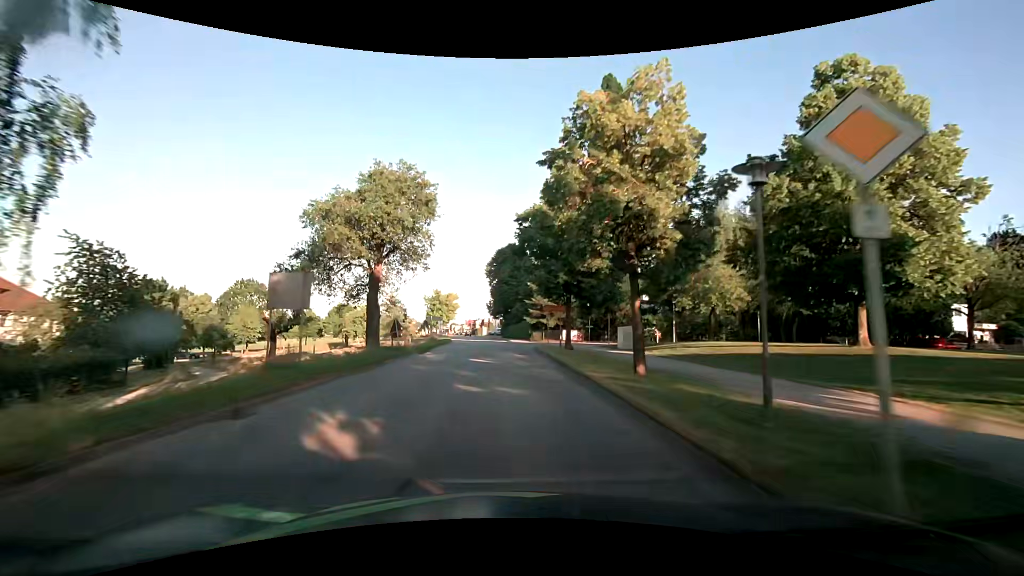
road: secondary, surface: asphalt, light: Day
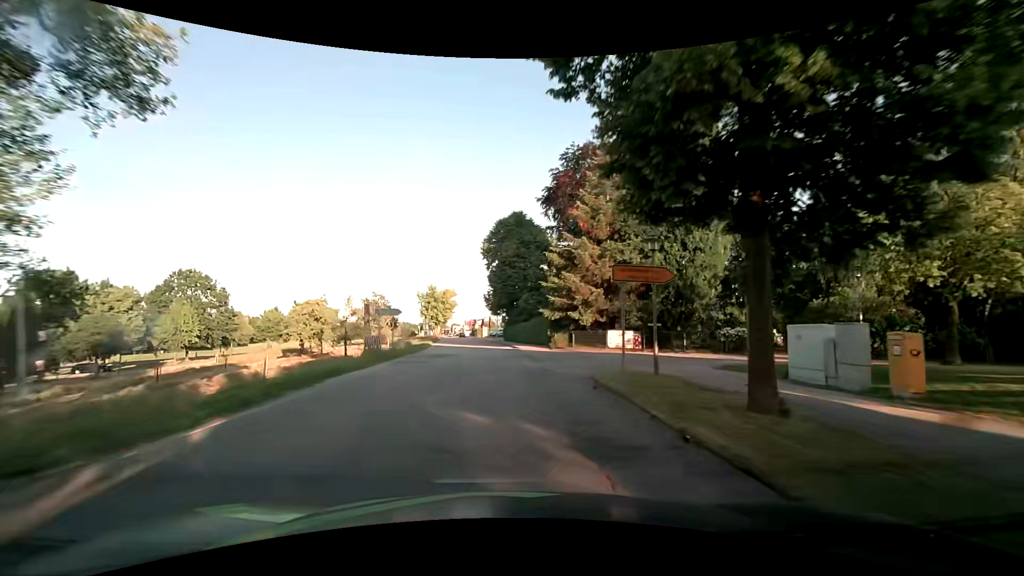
(+0.2, +21.7) m; +1°
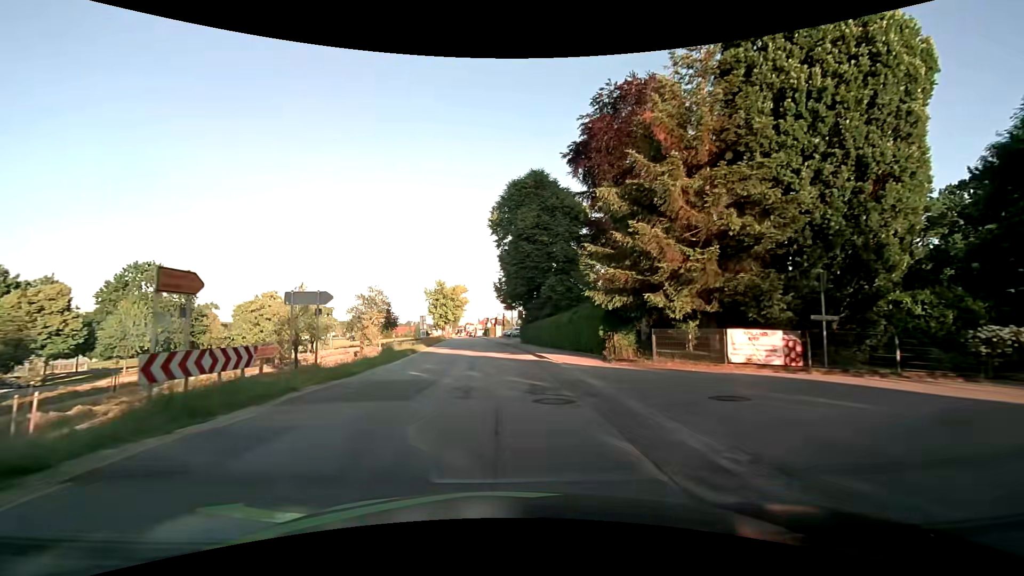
(-0.3, +14.8) m; -2°
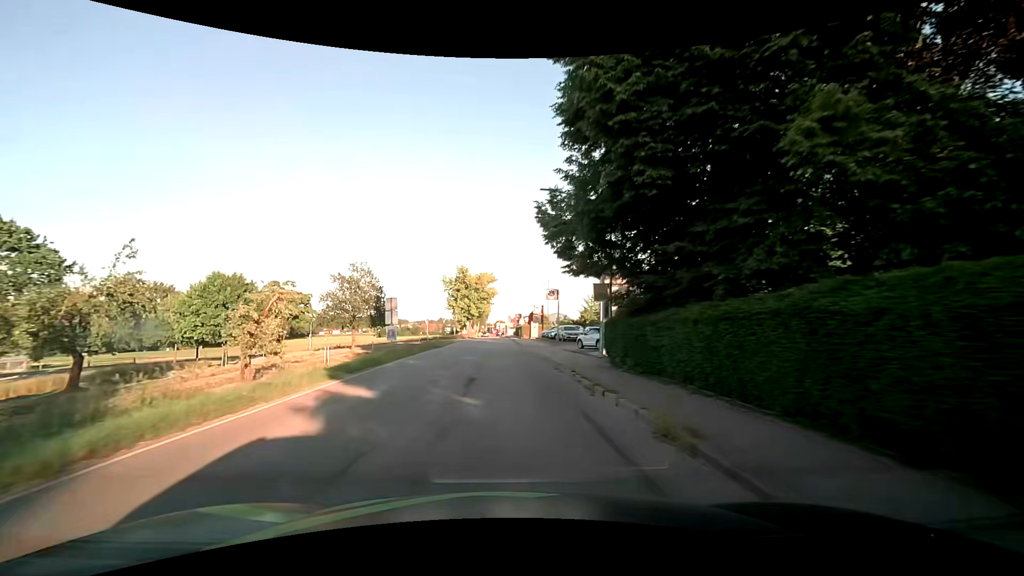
(-1.1, +29.9) m; -4°
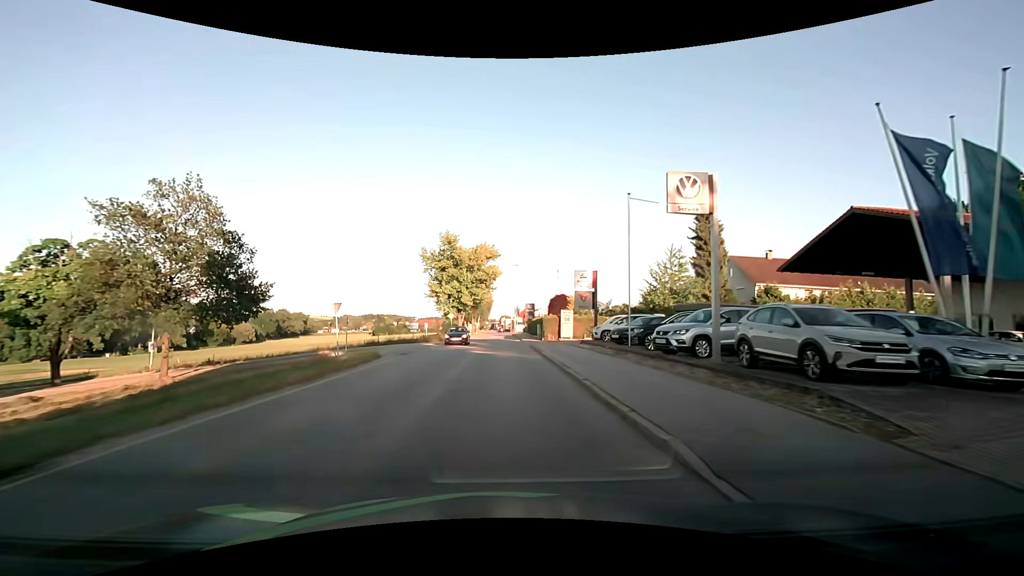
(-0.2, +38.0) m; -1°
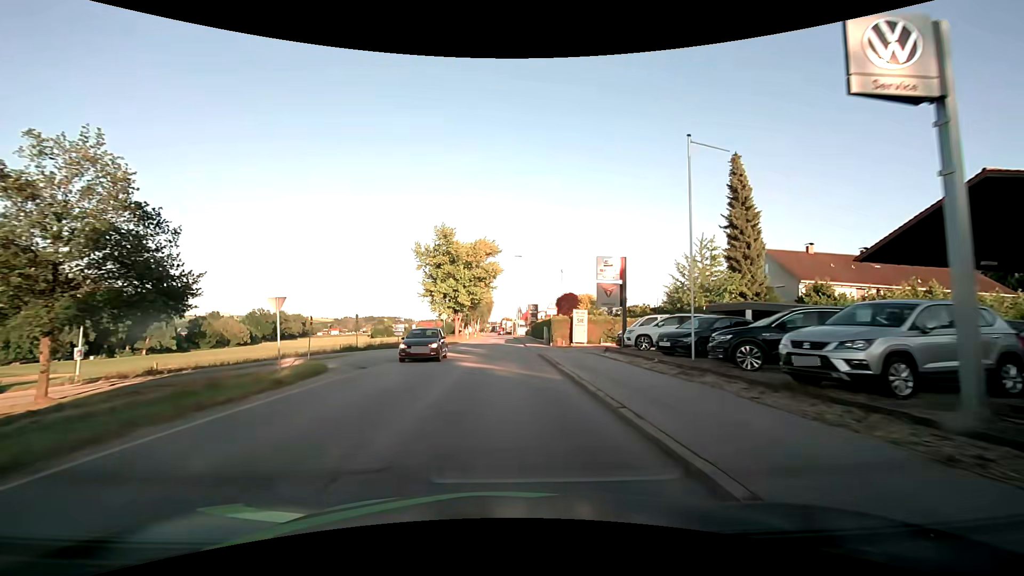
(0.0, +7.6) m; 0°
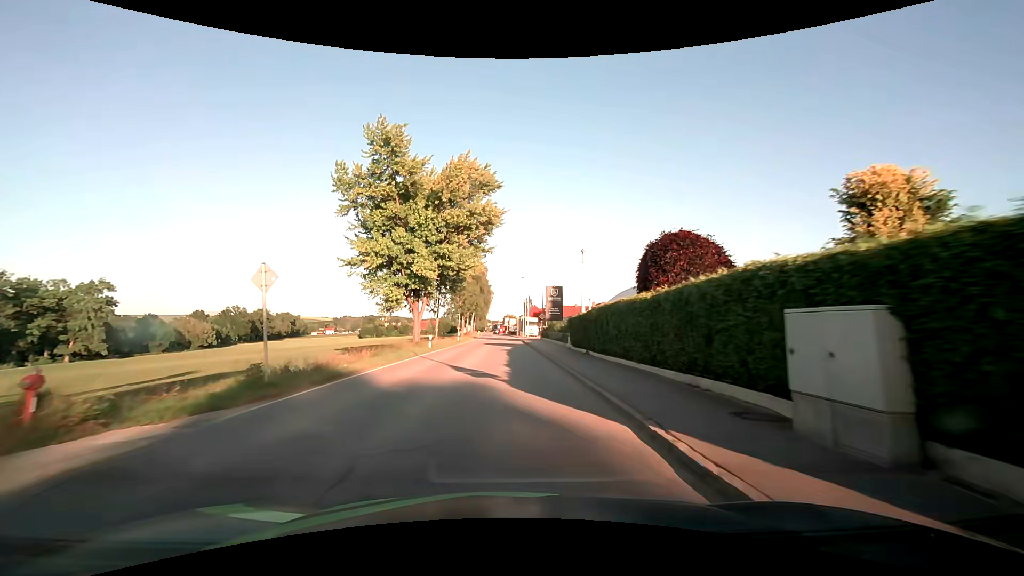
(0.0, +38.2) m; 0°
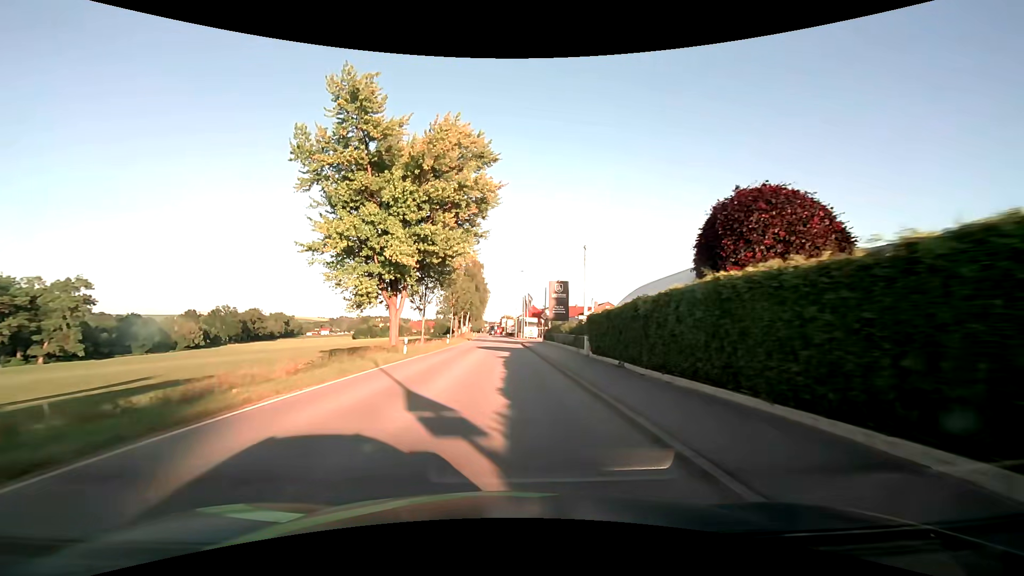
(0.0, +7.6) m; 0°
(0, +10) (0, +20) (0, +30) (0, +40) (0, +50) (-1, +60) (-1, +70) (-1, +80) (-1, +90) (-2, +100) m
